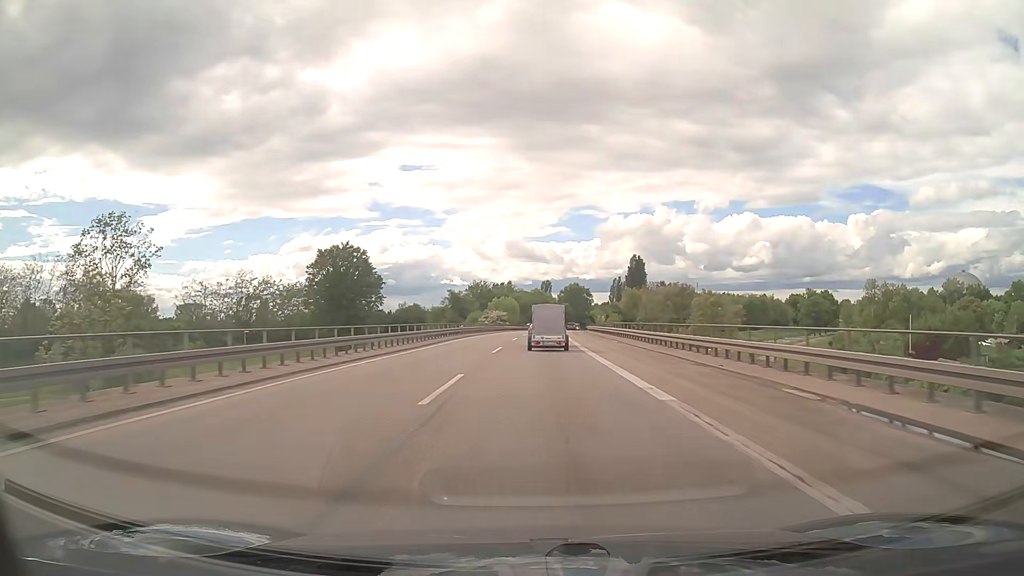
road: trunk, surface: asphalt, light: Day
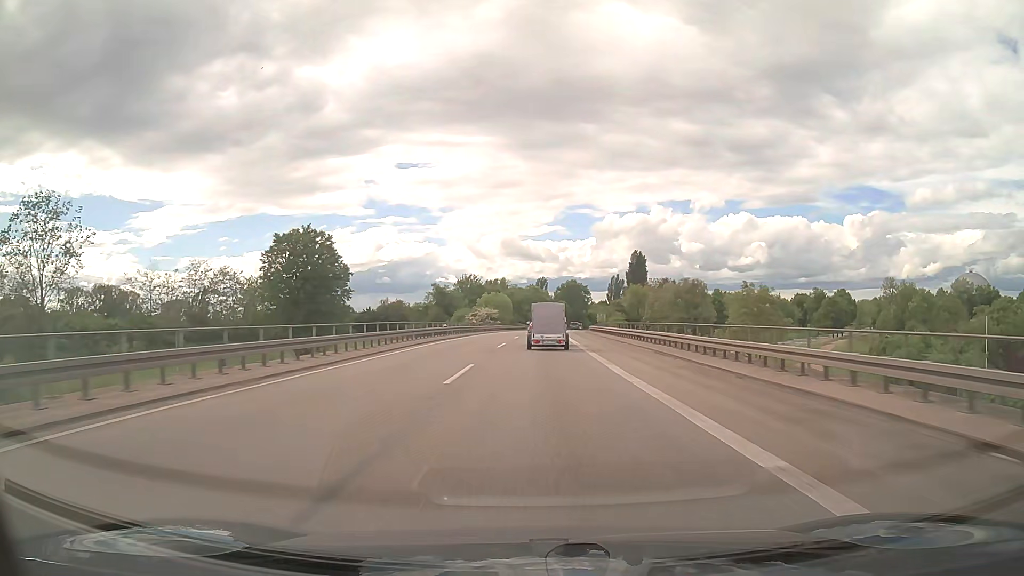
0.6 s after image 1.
(0.0, +14.6) m; 0°
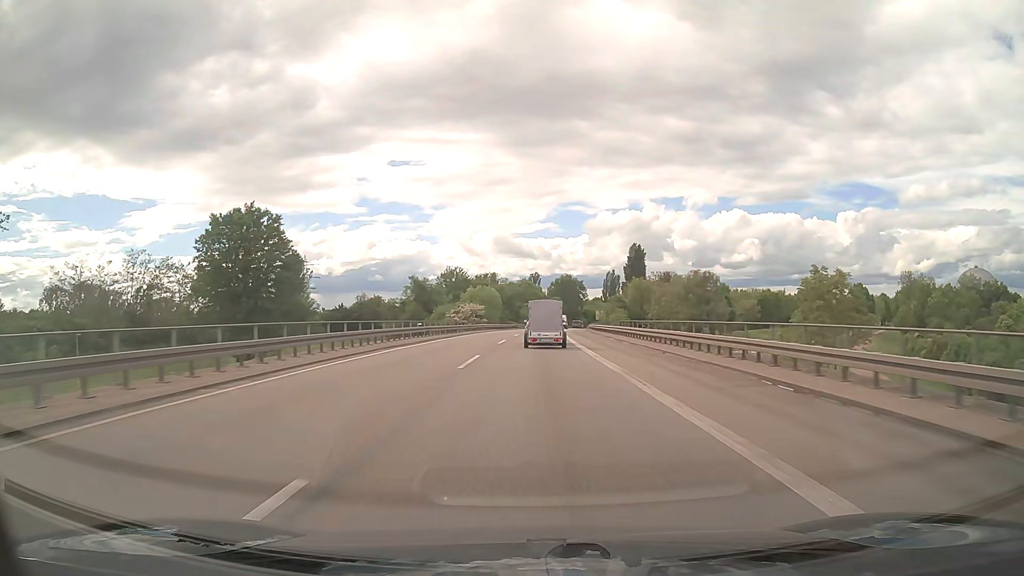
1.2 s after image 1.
(+0.1, +14.5) m; +1°
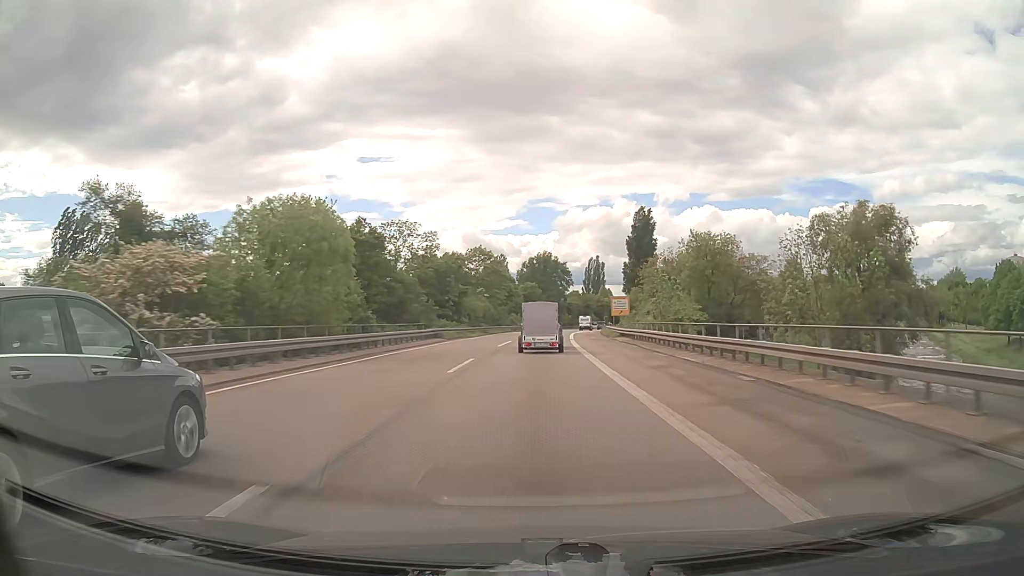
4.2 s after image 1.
(+1.7, +72.0) m; +3°
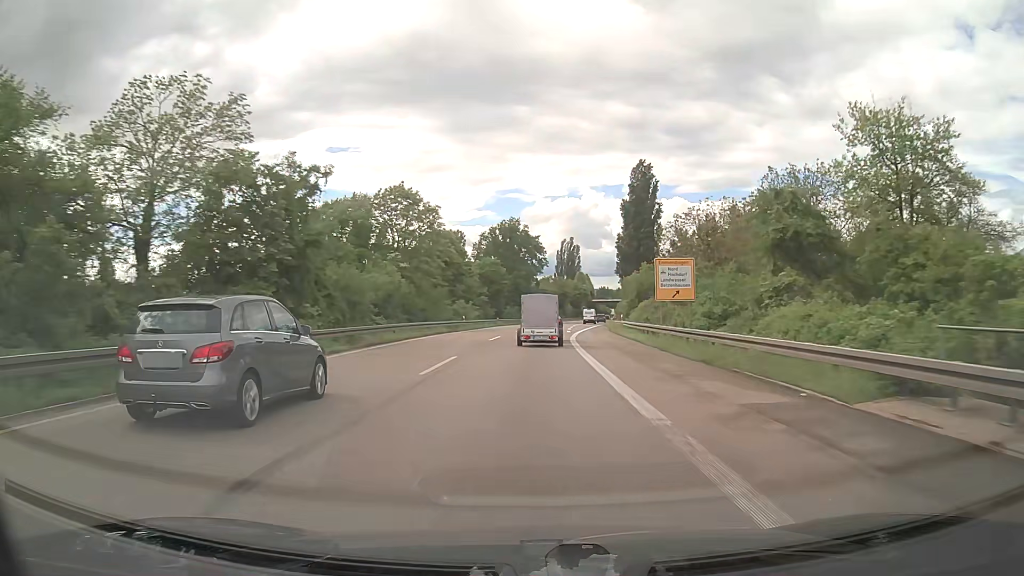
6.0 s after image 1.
(+0.9, +42.8) m; +3°
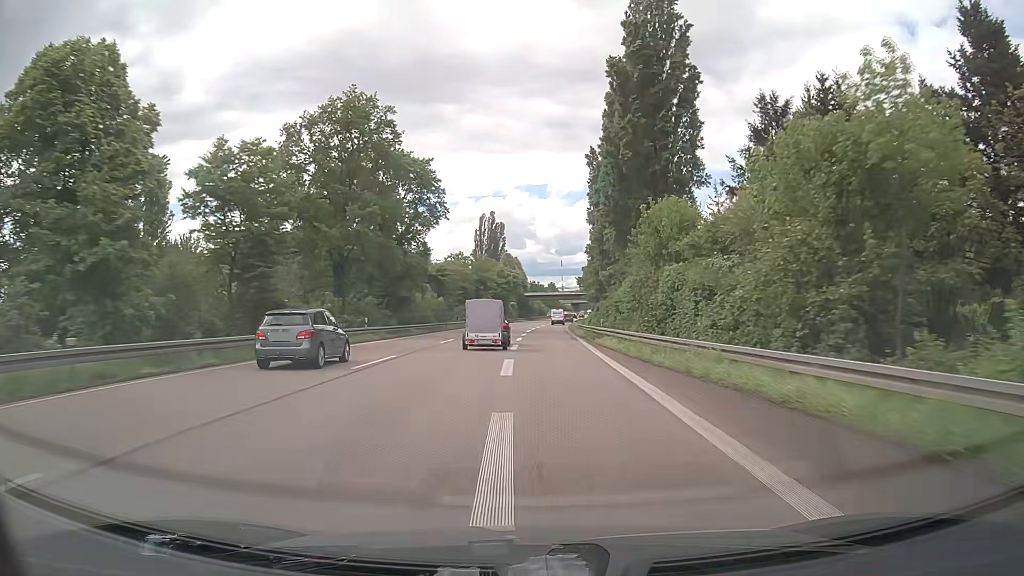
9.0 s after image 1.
(+4.0, +70.5) m; +6°
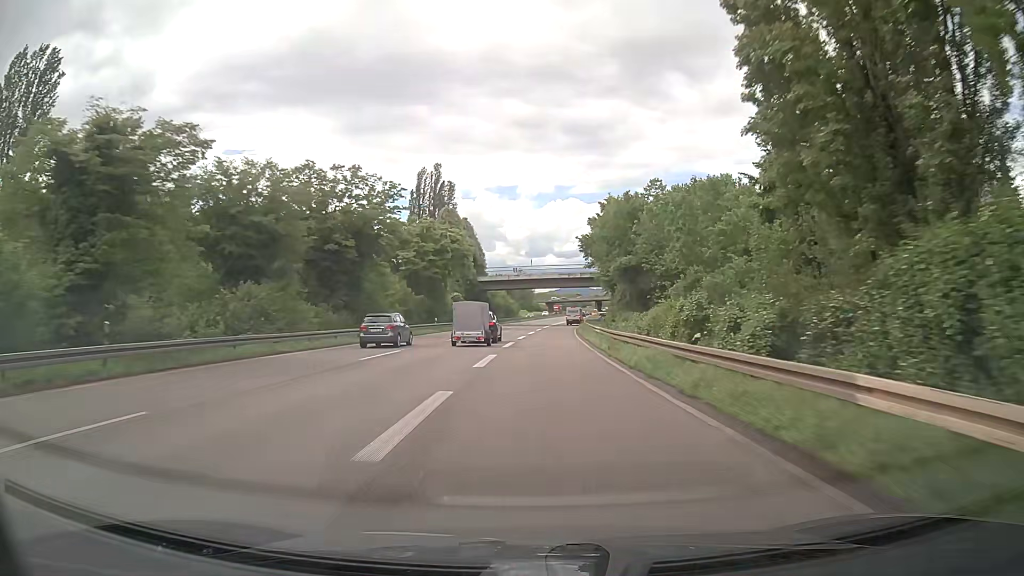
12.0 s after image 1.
(+1.6, +69.1) m; +3°
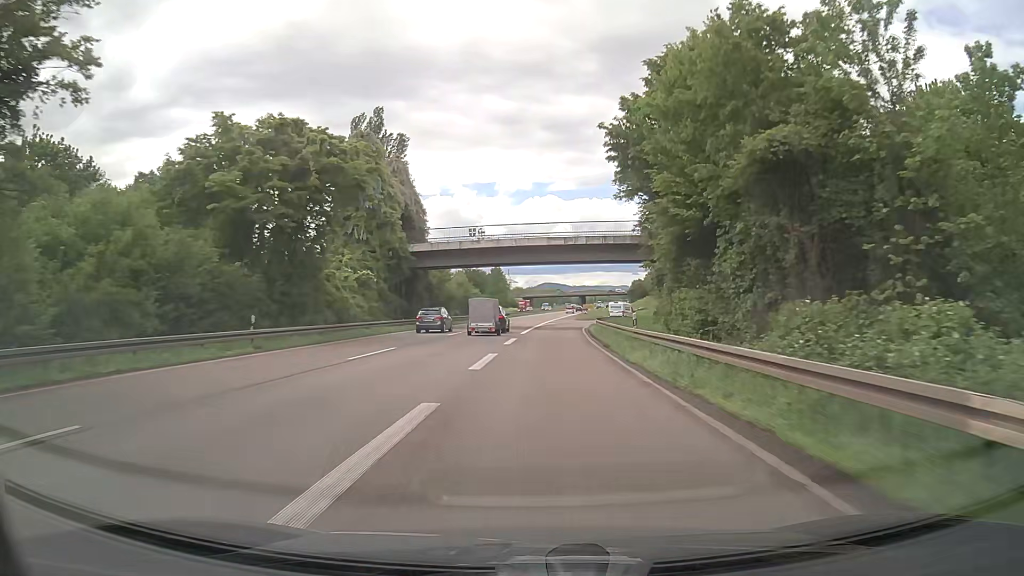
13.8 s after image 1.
(+0.7, +38.0) m; +2°
(0, +10) (0, +20) (+1, +30) (+1, +40) (+2, +50) (+3, +60) (+5, +70) (+8, +79) (+12, +88) (+17, +97) m
